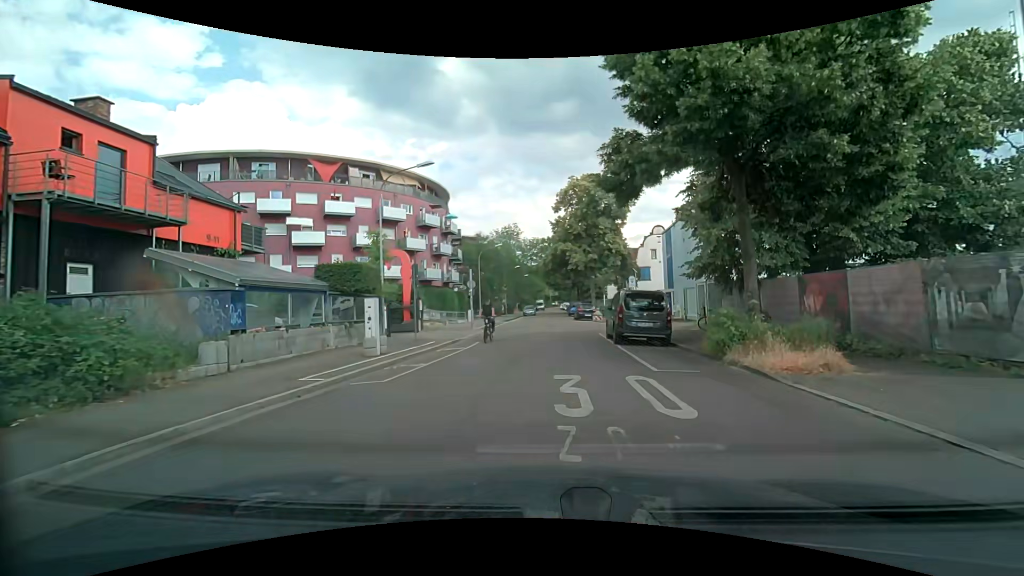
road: residential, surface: asphalt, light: Day
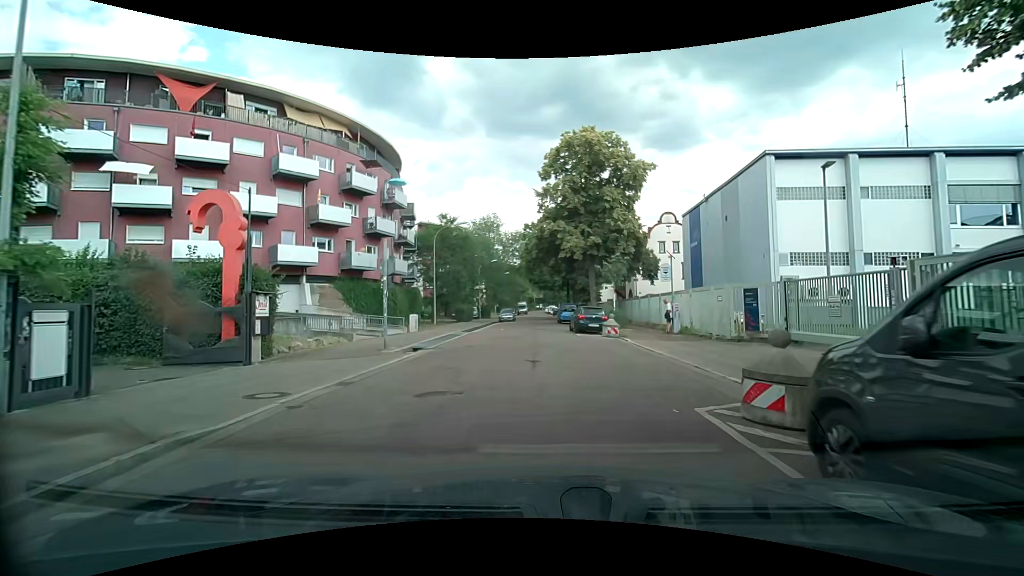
(+0.2, +16.1) m; +2°
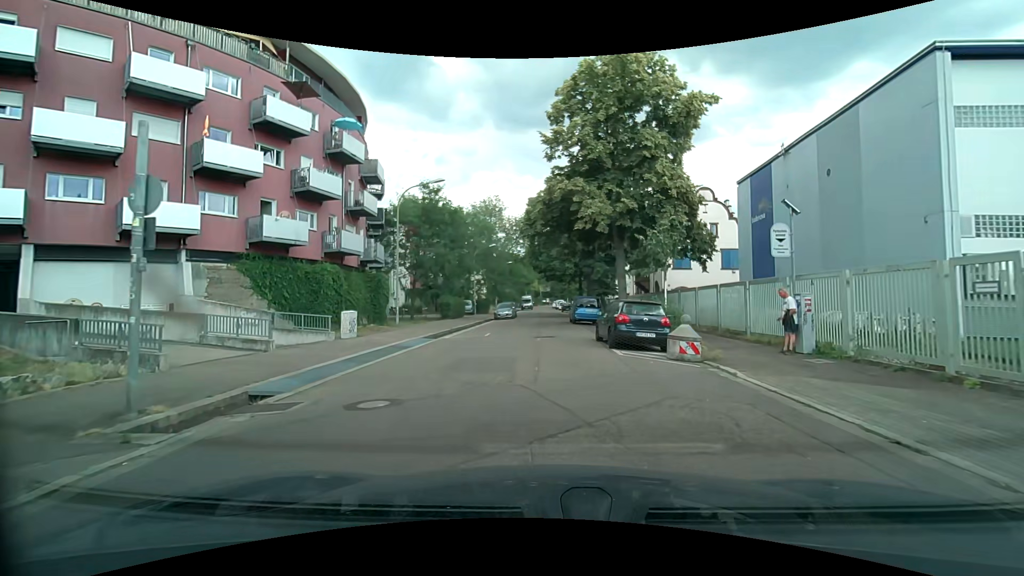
(-0.1, +11.6) m; -1°
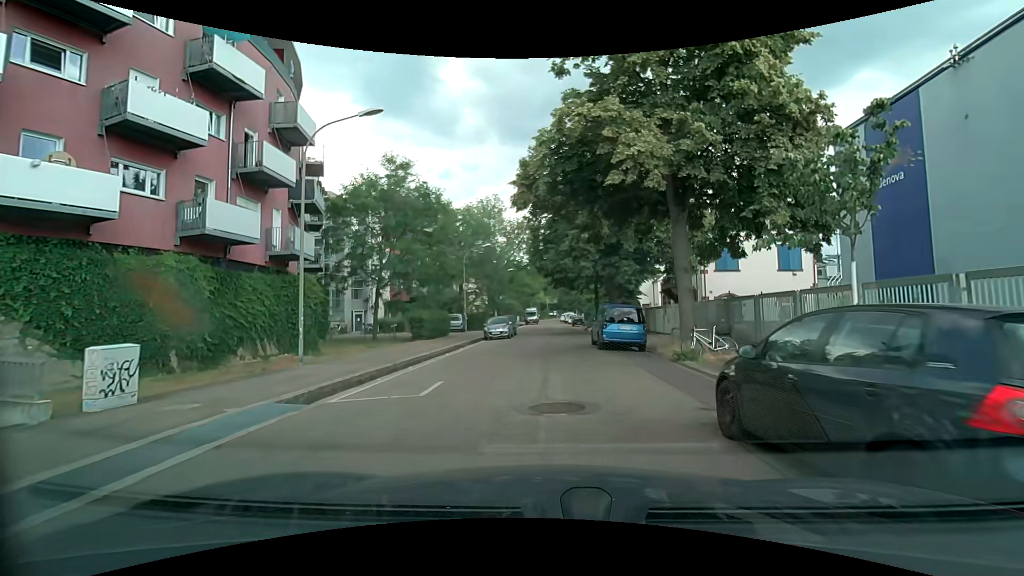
(0.0, +11.7) m; +1°
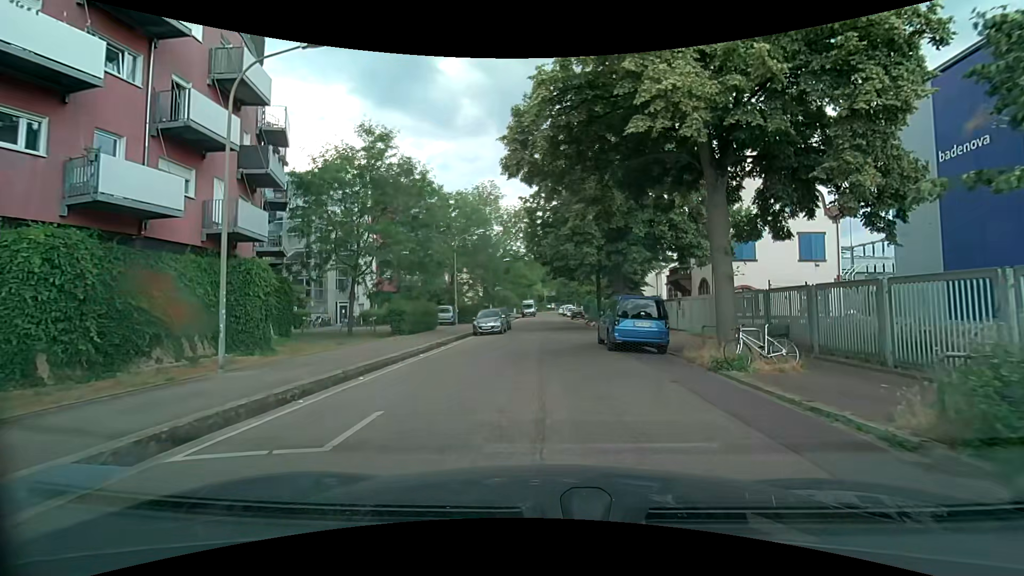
(-0.1, +3.8) m; -2°
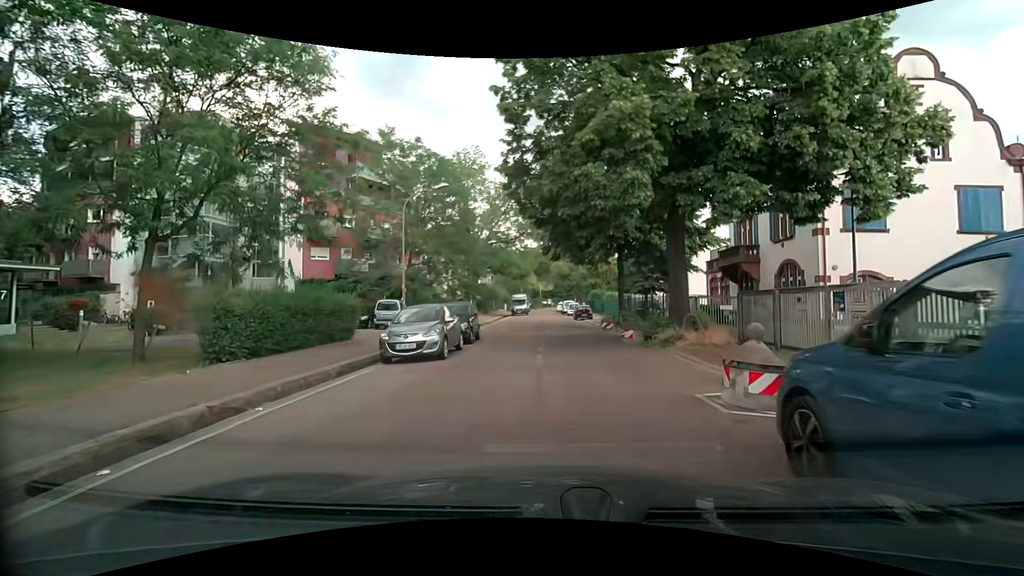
(+0.3, +15.3) m; +1°
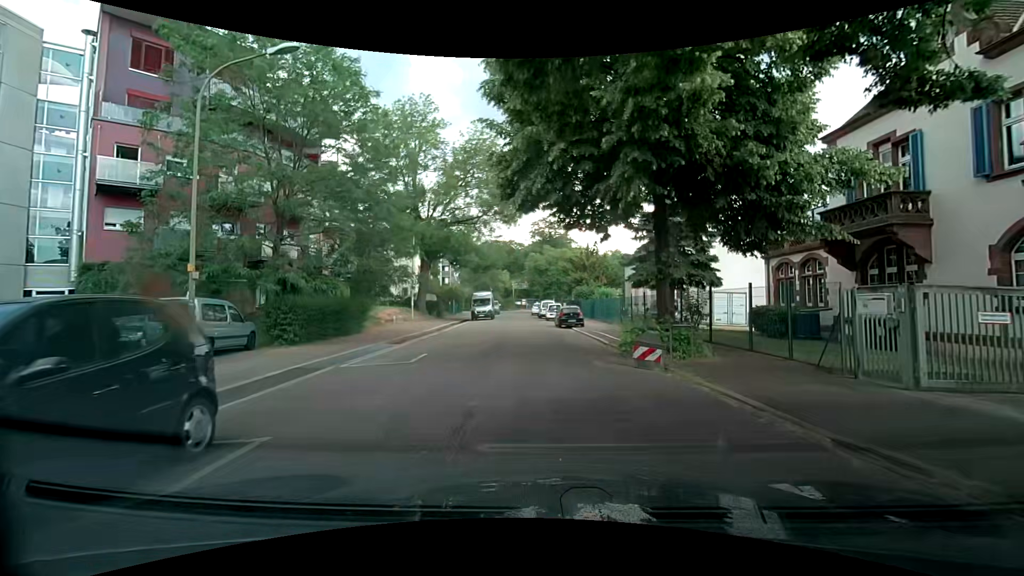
(+0.5, +15.6) m; +5°
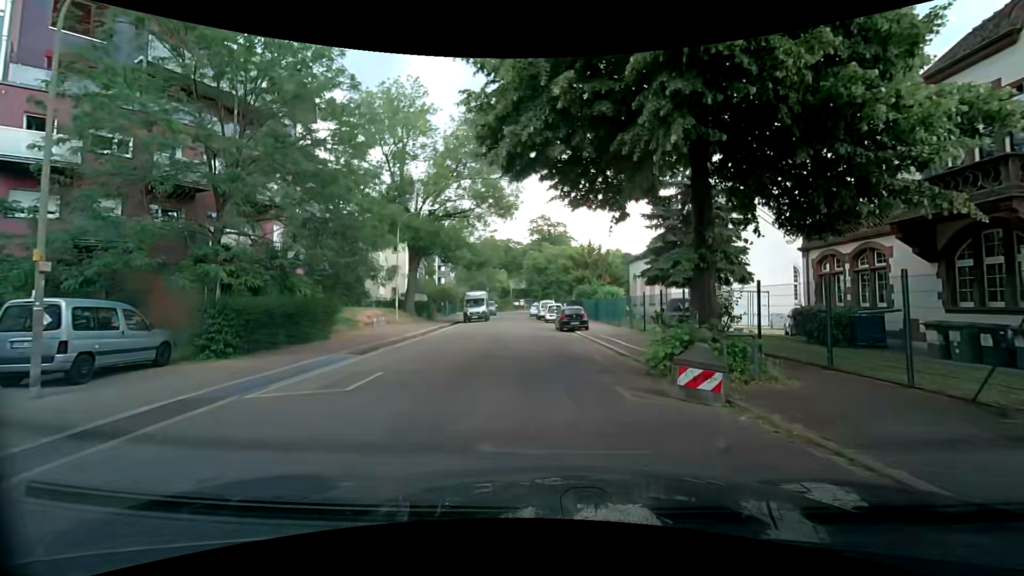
(-0.1, +4.0) m; -1°
